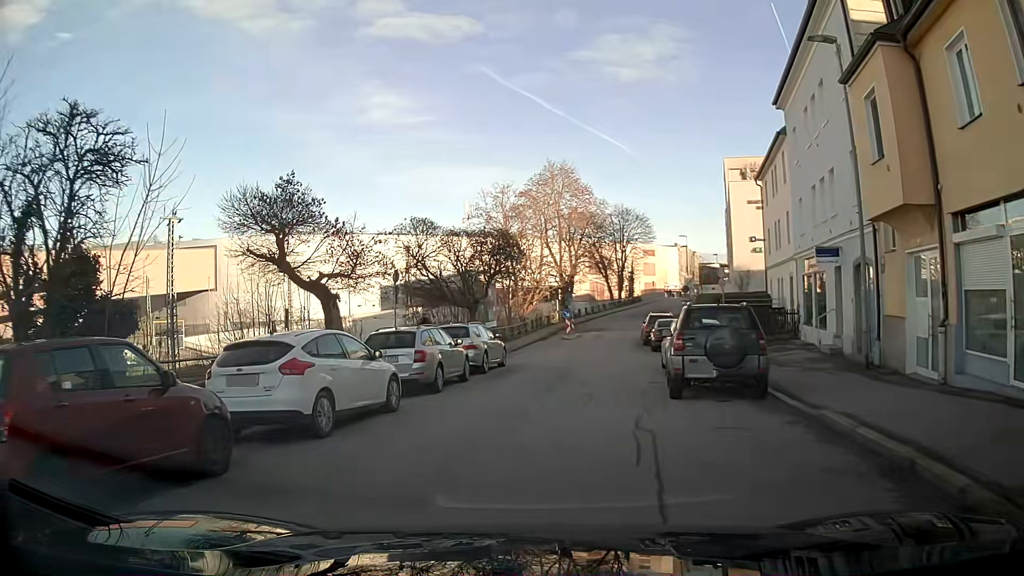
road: residential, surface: asphalt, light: Day
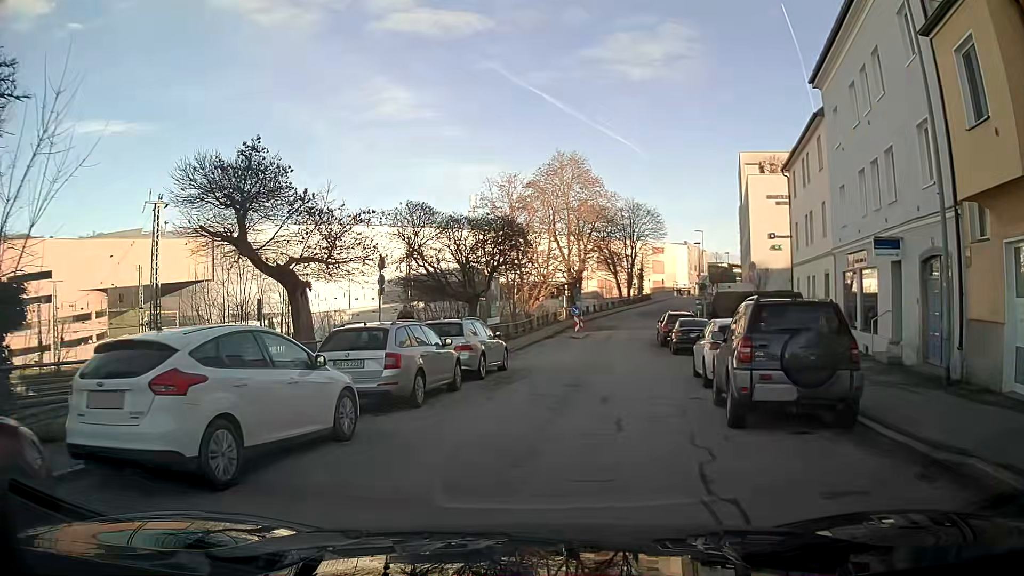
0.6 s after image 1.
(+0.1, +3.3) m; +2°
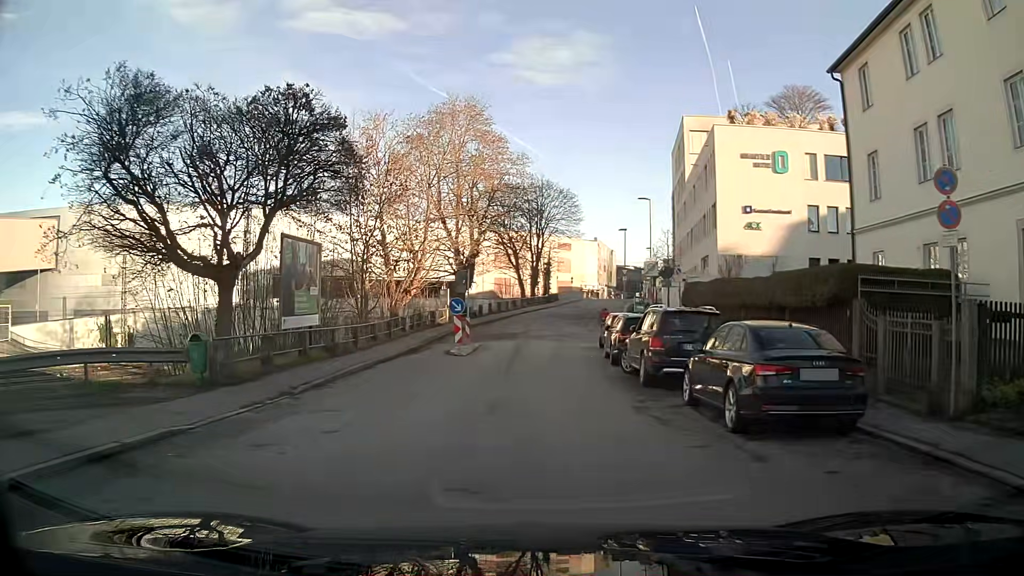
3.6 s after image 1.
(+1.2, +18.3) m; +6°
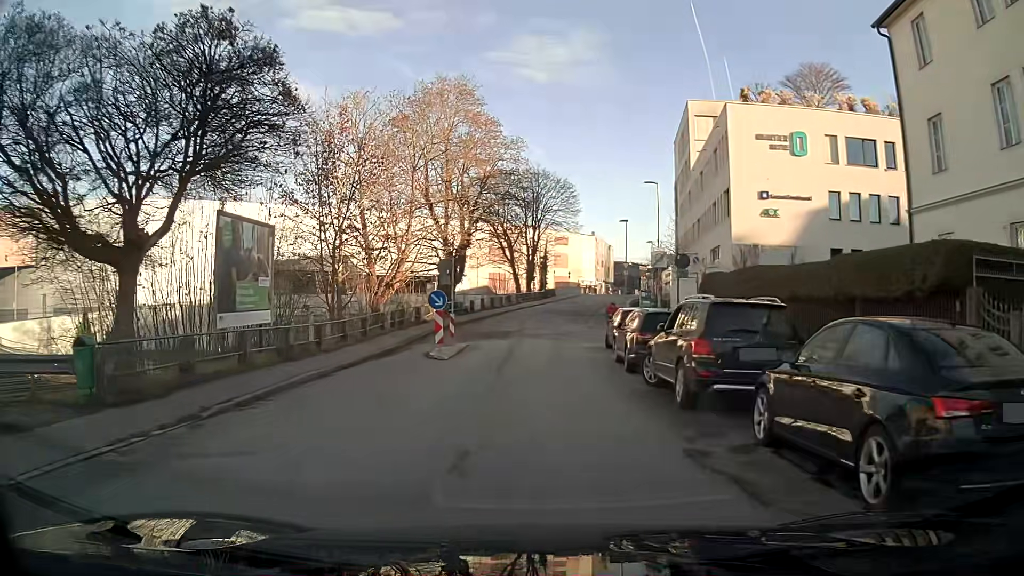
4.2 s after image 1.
(0.0, +3.9) m; 0°
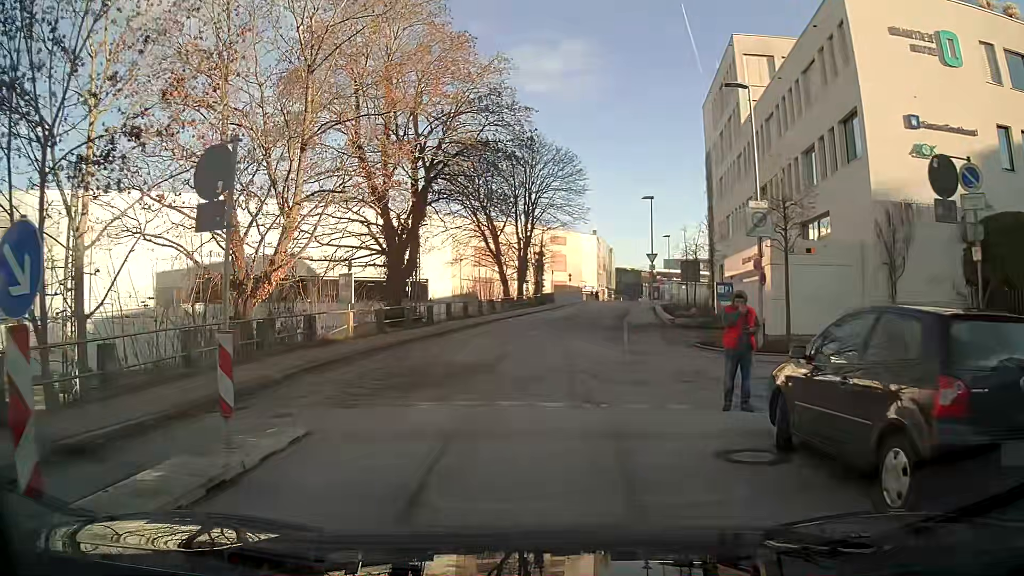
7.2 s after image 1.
(+0.1, +17.2) m; +1°
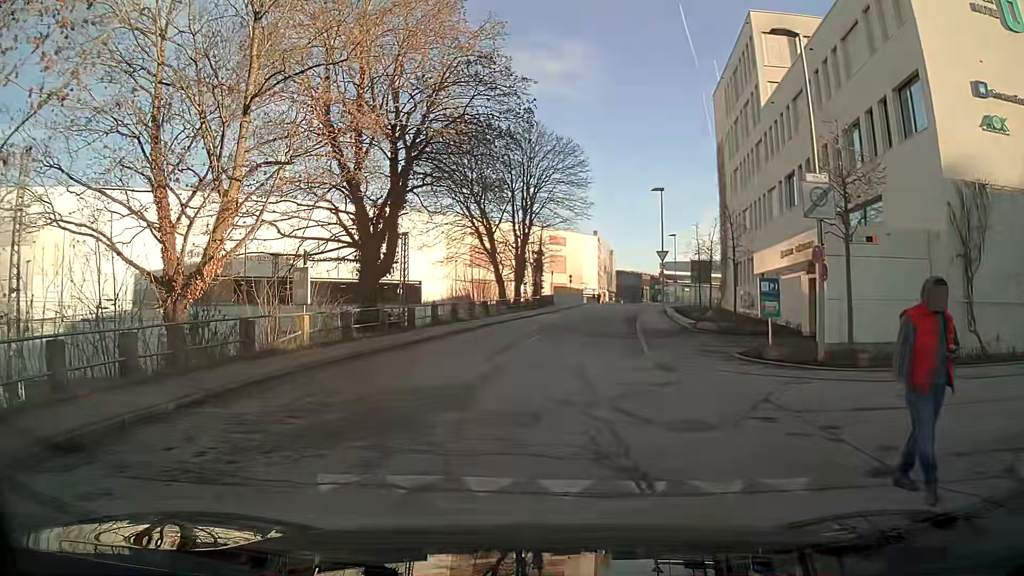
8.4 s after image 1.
(0.0, +4.3) m; 0°
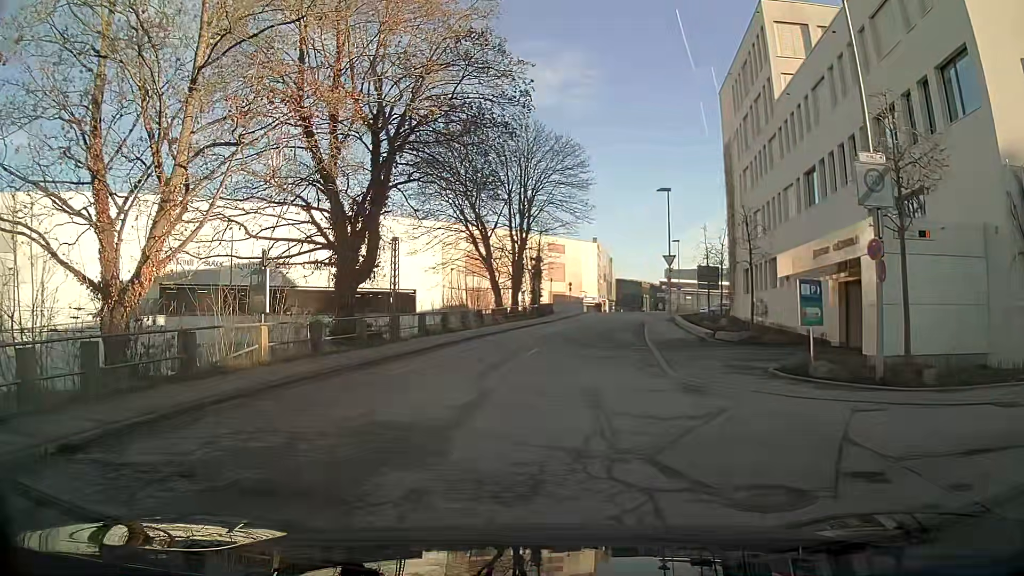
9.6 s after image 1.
(0.0, +2.9) m; 0°
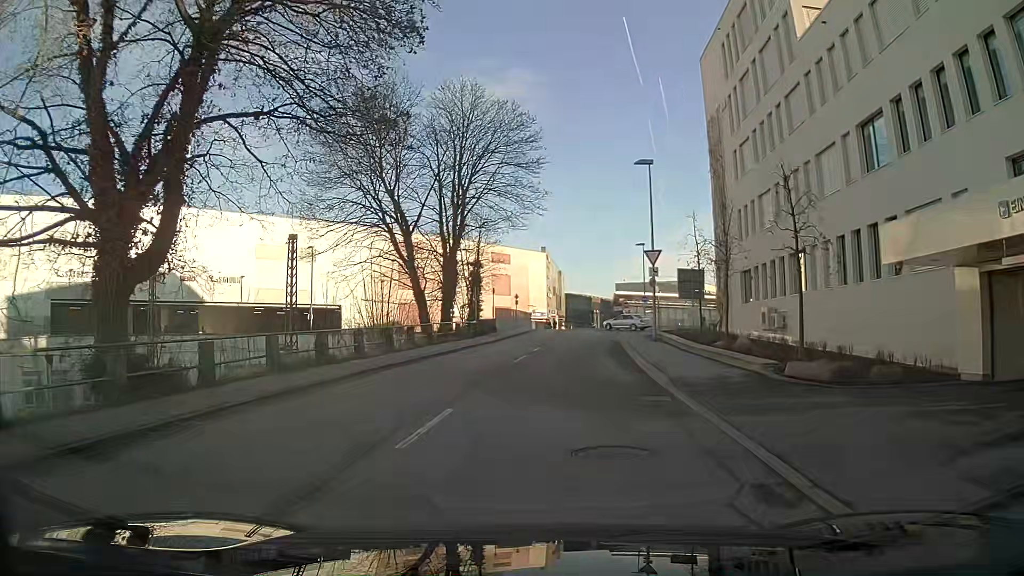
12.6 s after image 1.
(+0.6, +11.4) m; +5°
(0, +10) (+1, +20) (+1, +30) (+3, +40) (+9, +47) (+18, +52) (+25, +60) (+30, +68) (+35, +76) (+41, +85) m
